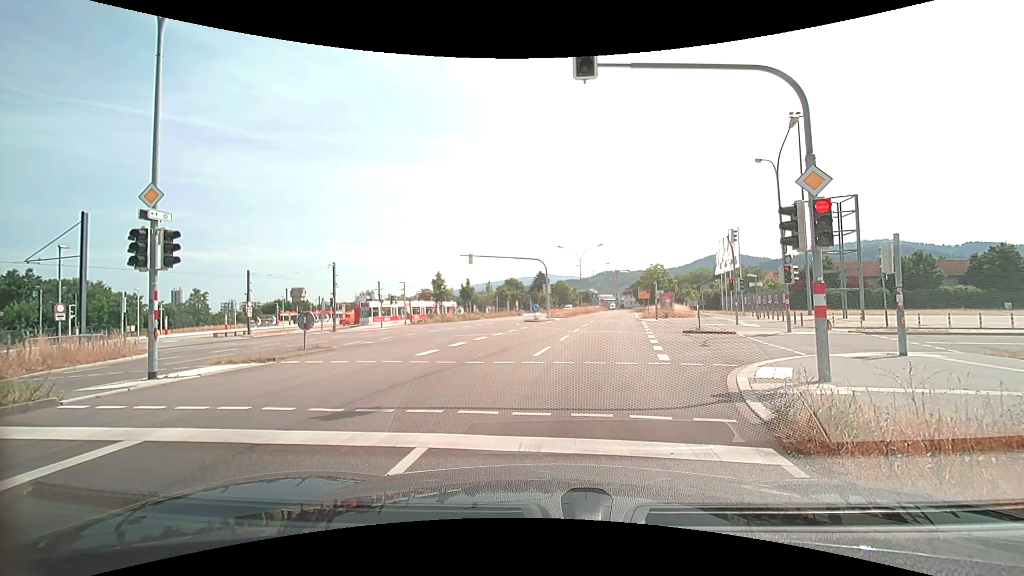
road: secondary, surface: asphalt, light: Day
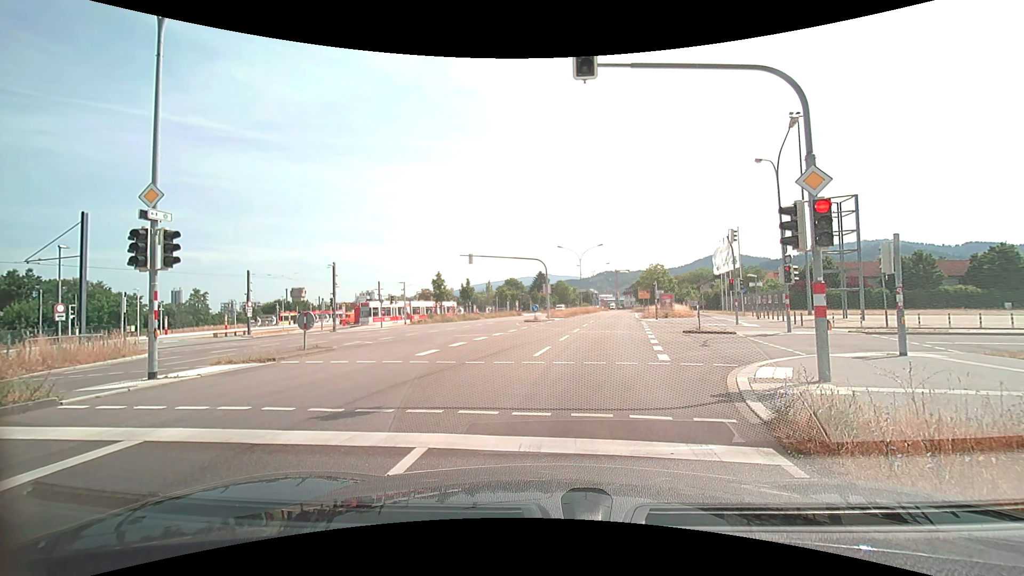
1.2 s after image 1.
(0.0, 0.0) m; 0°
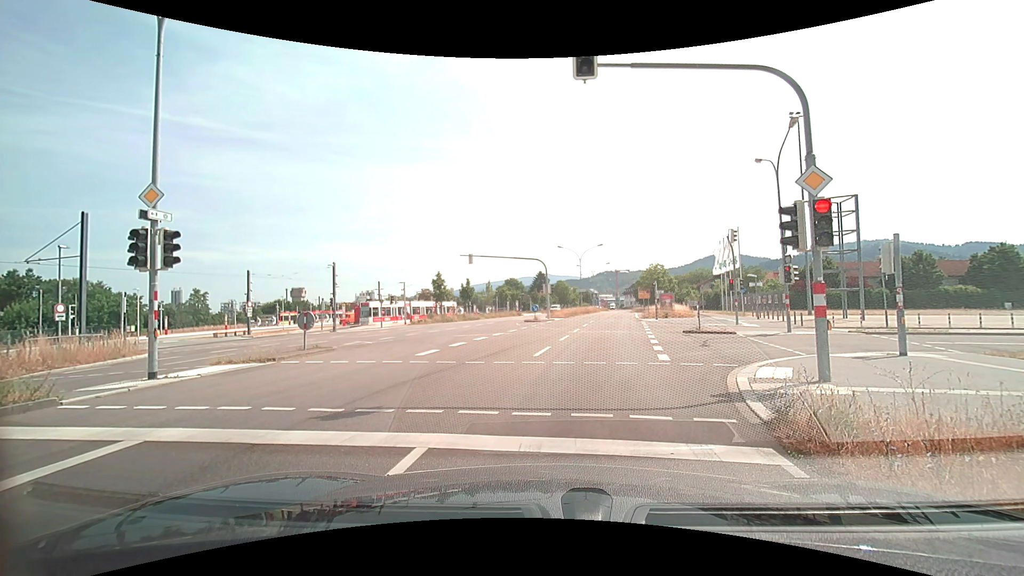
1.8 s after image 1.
(0.0, 0.0) m; 0°
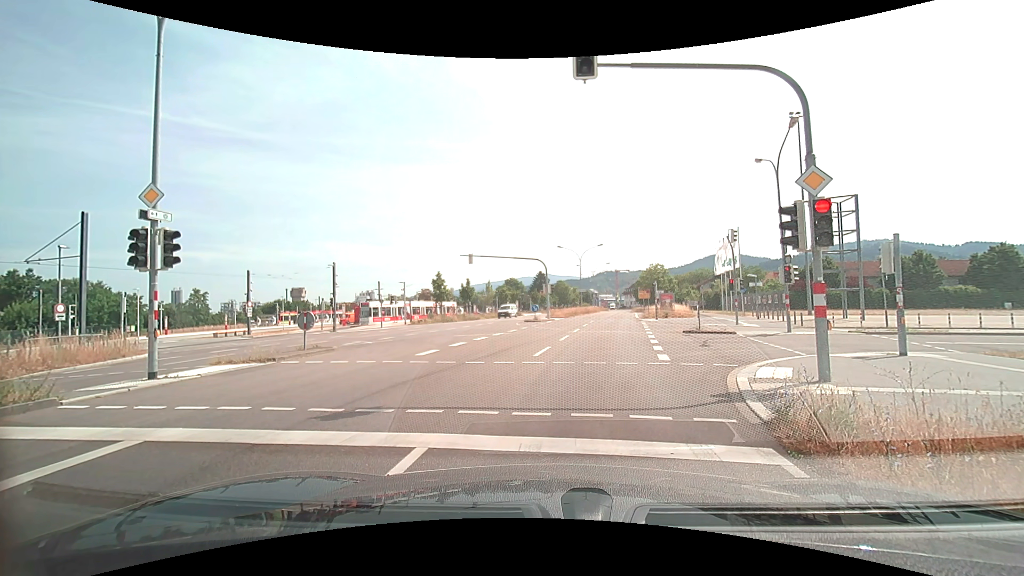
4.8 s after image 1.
(0.0, 0.0) m; 0°
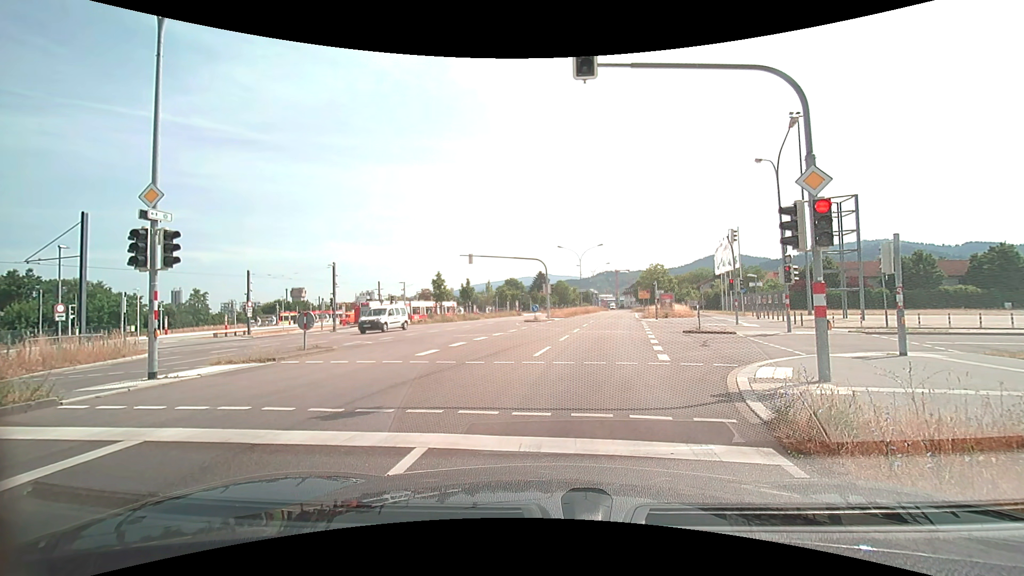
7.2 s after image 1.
(0.0, 0.0) m; 0°
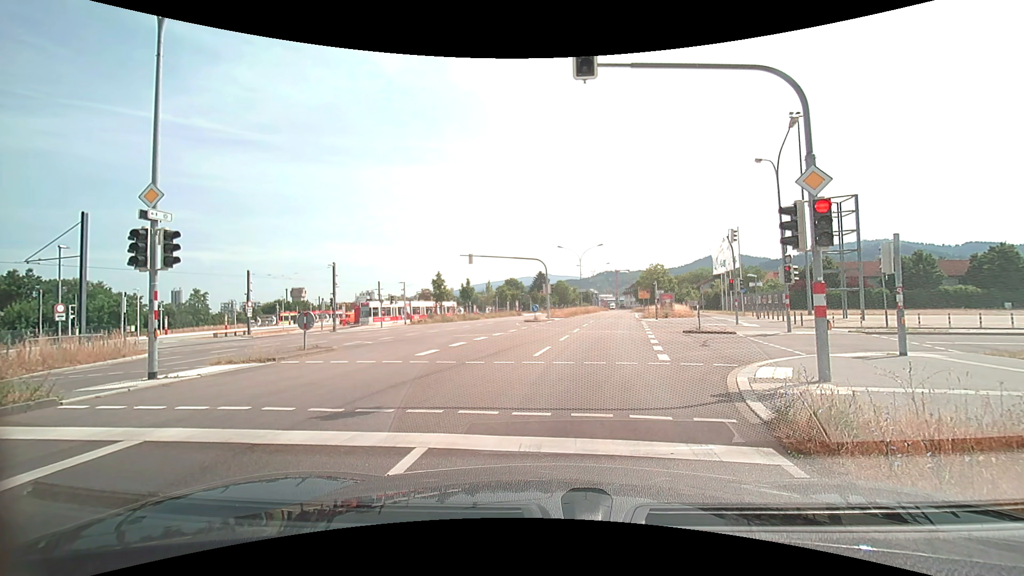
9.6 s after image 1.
(0.0, 0.0) m; 0°
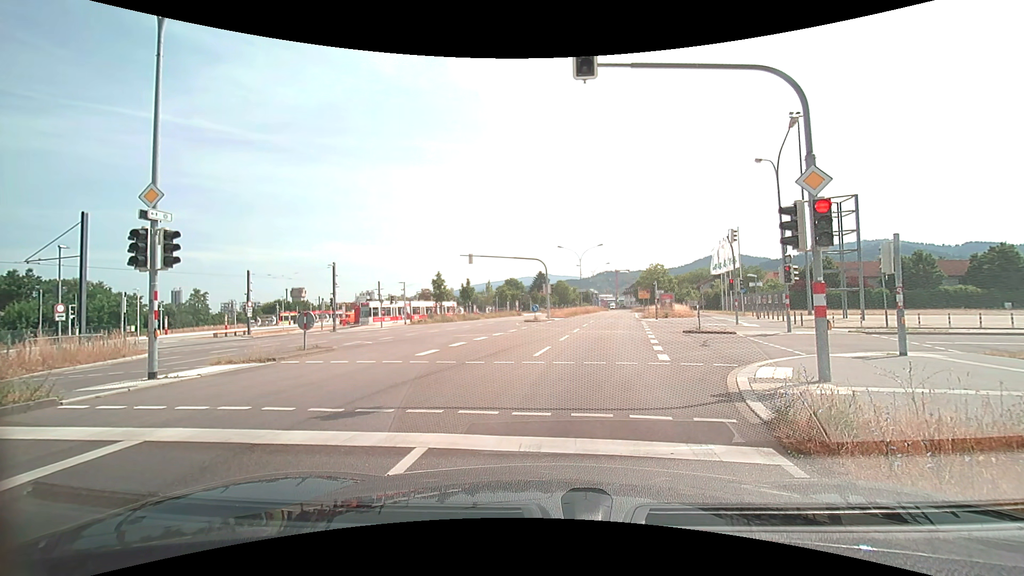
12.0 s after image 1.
(0.0, 0.0) m; 0°
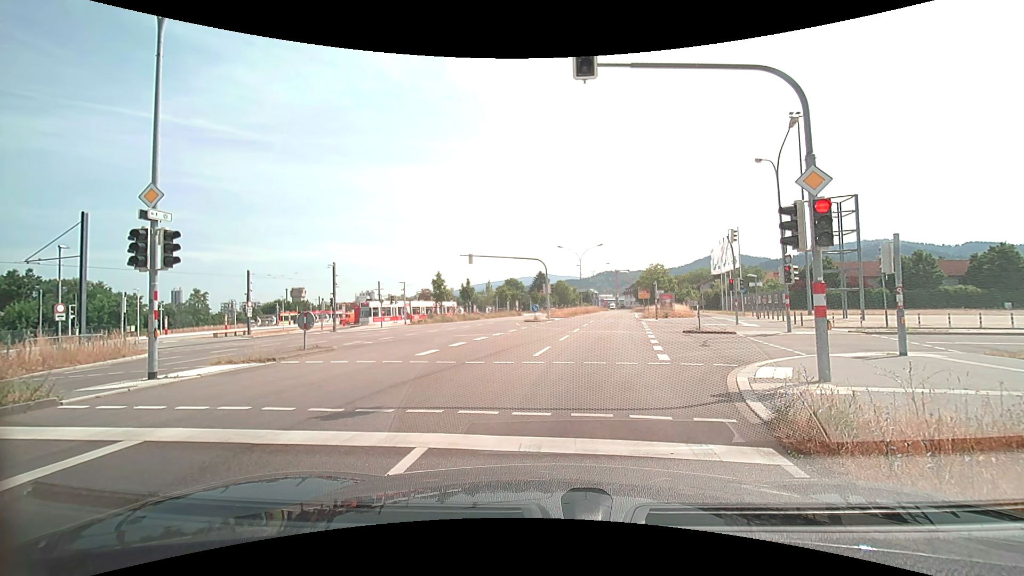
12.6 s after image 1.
(0.0, 0.0) m; 0°
(0, +10) (+2, +20) (+3, +30) (+5, +40) (+7, +50) (+8, +59) (+10, +69) (+12, +79) (+14, +89) (+15, +99) m
